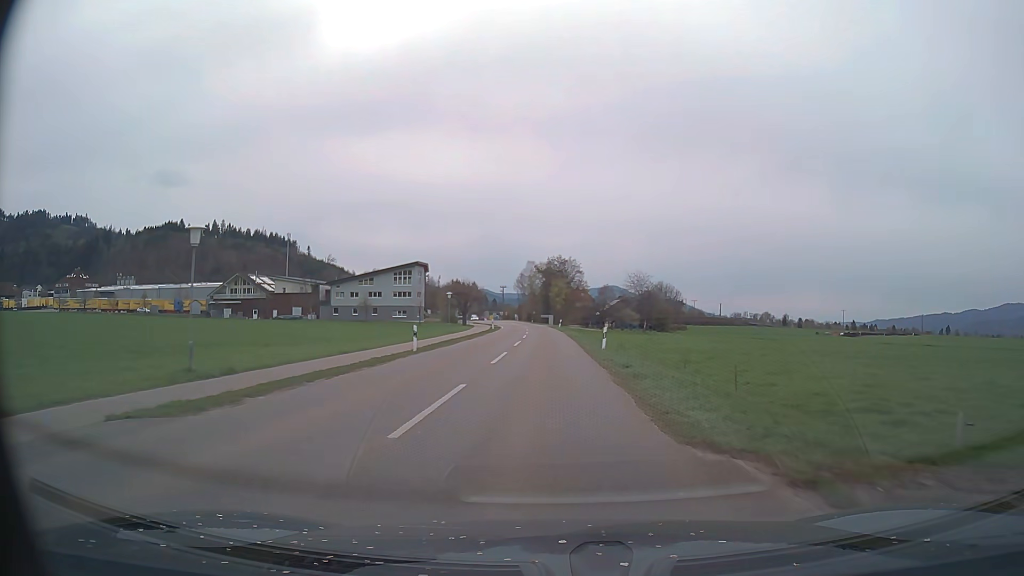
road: secondary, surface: asphalt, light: Day
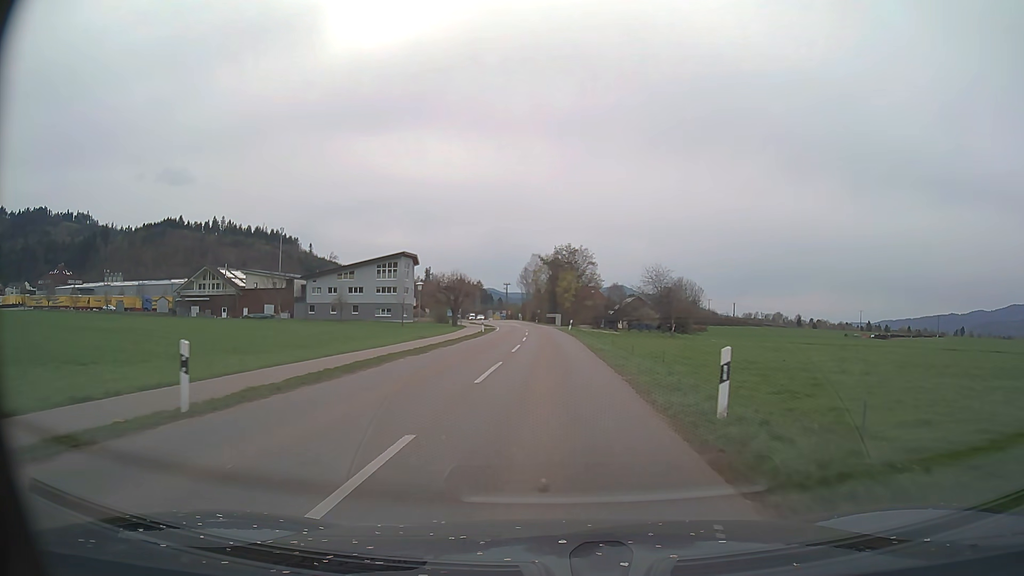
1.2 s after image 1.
(-0.2, +18.0) m; -1°
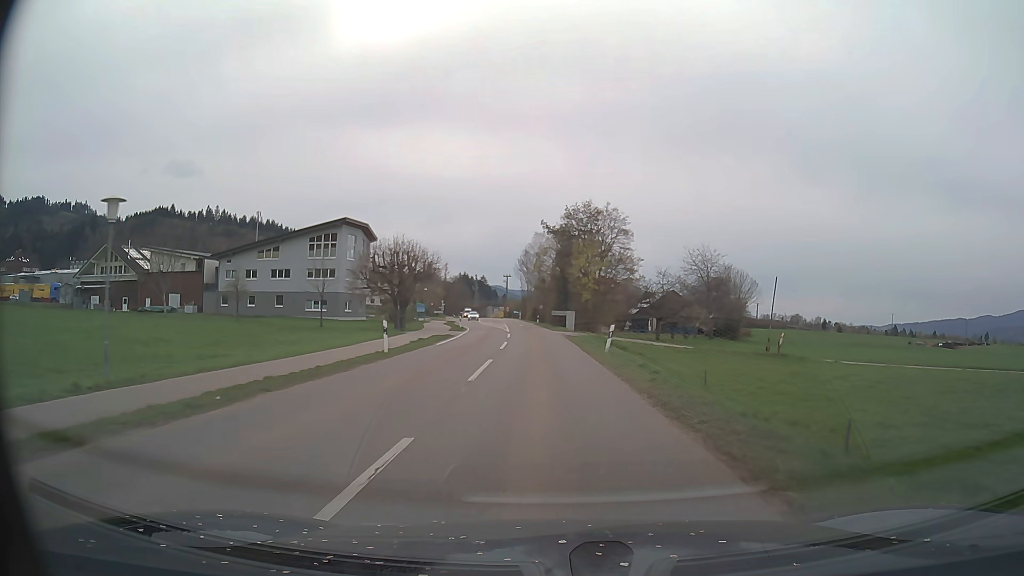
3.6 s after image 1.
(-0.2, +36.2) m; -1°
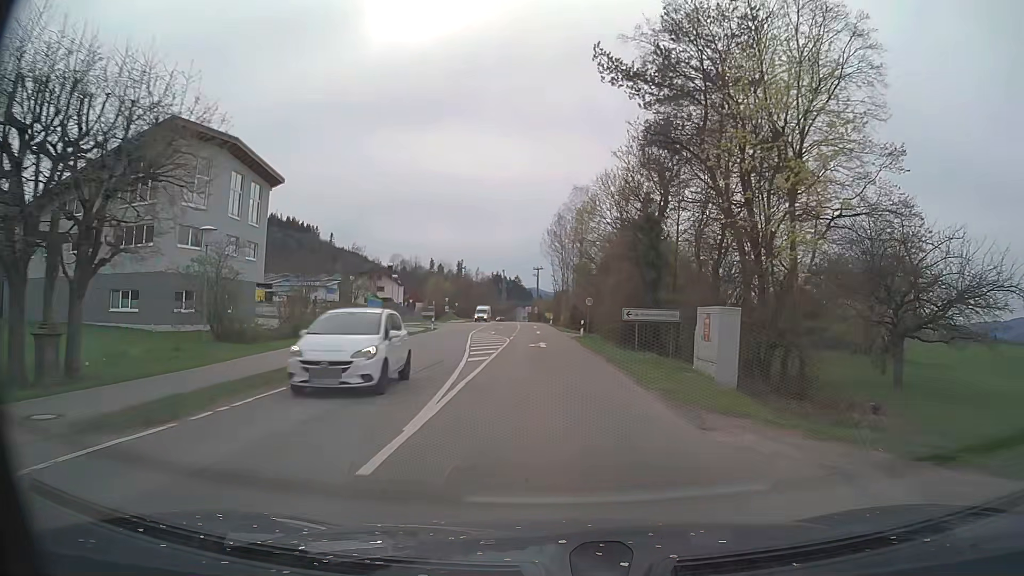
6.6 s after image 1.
(-1.2, +44.2) m; -3°
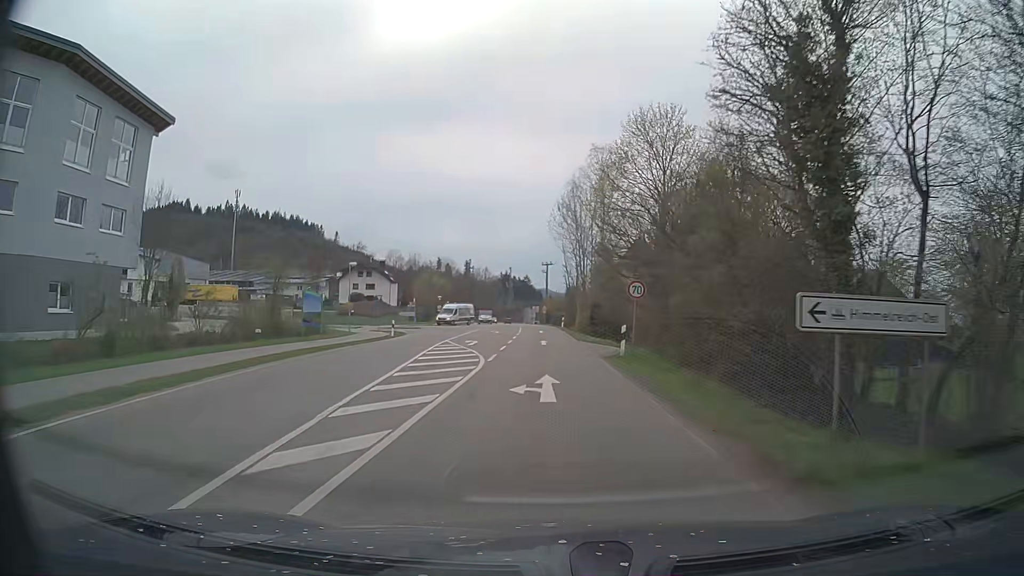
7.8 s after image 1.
(-0.1, +18.1) m; -1°
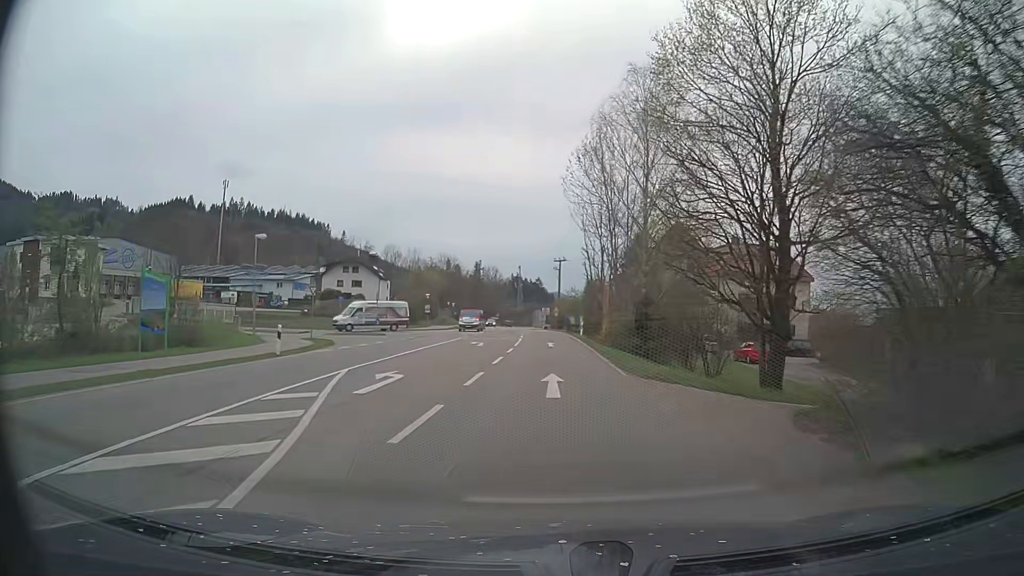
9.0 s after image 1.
(-0.2, +19.3) m; -1°
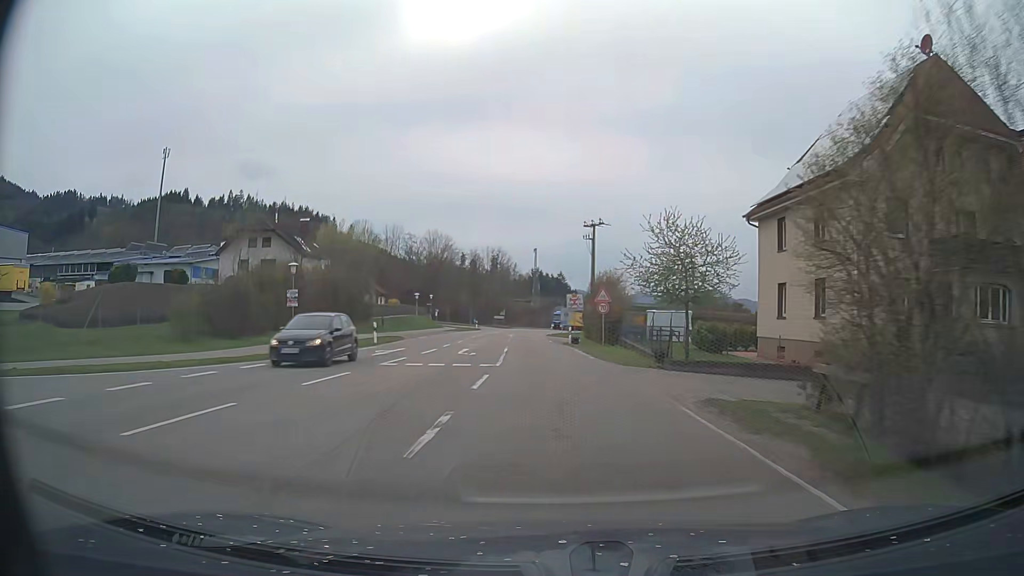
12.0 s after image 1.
(-0.8, +49.7) m; -2°
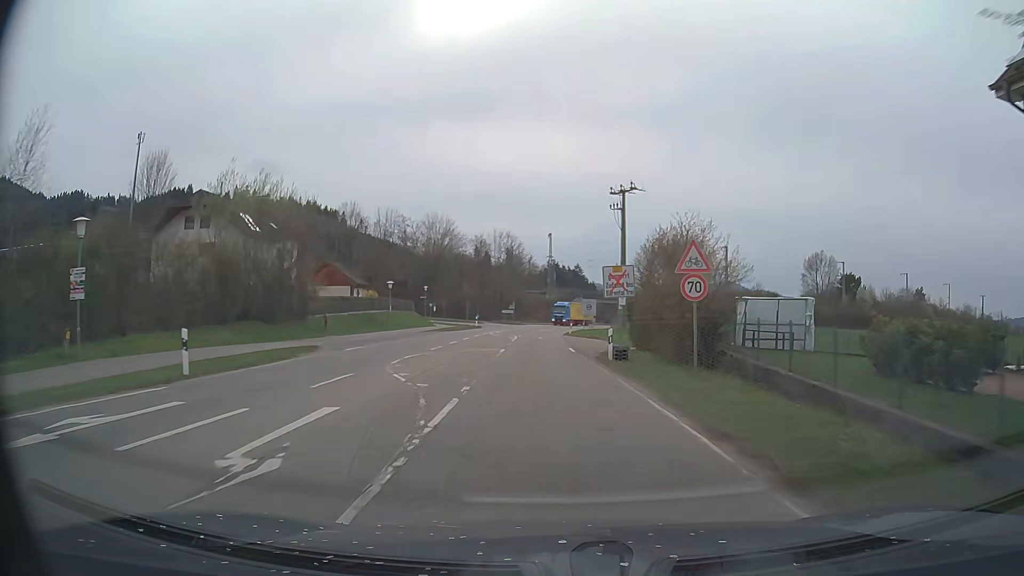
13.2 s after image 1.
(-0.2, +18.7) m; -1°
(0, +10) (0, +20) (-1, +30) (-1, +40) (-1, +50) (-1, +60) (0, +70) (0, +80) (+1, +90) (+3, +100) m
